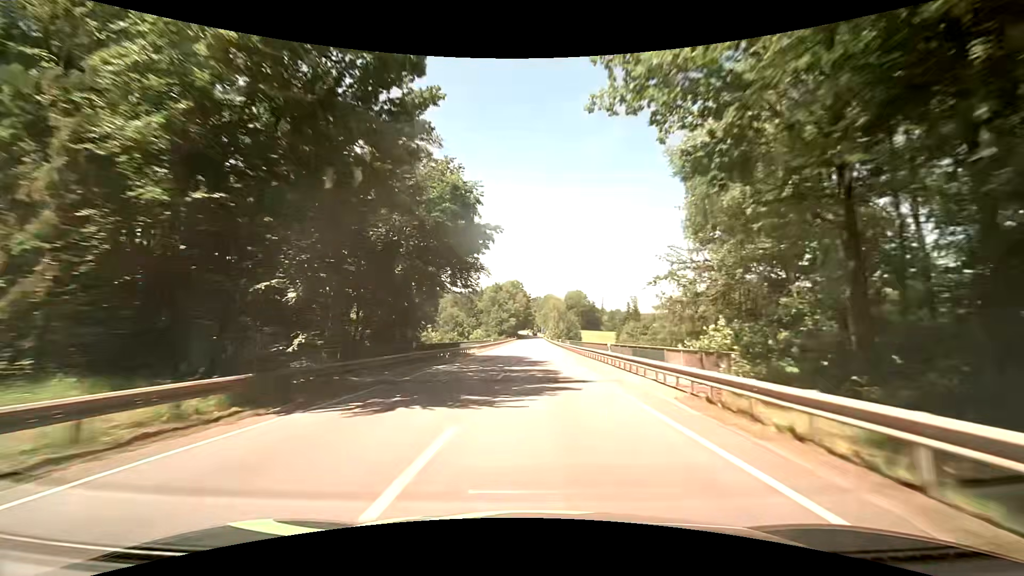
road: primary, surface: asphalt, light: Day
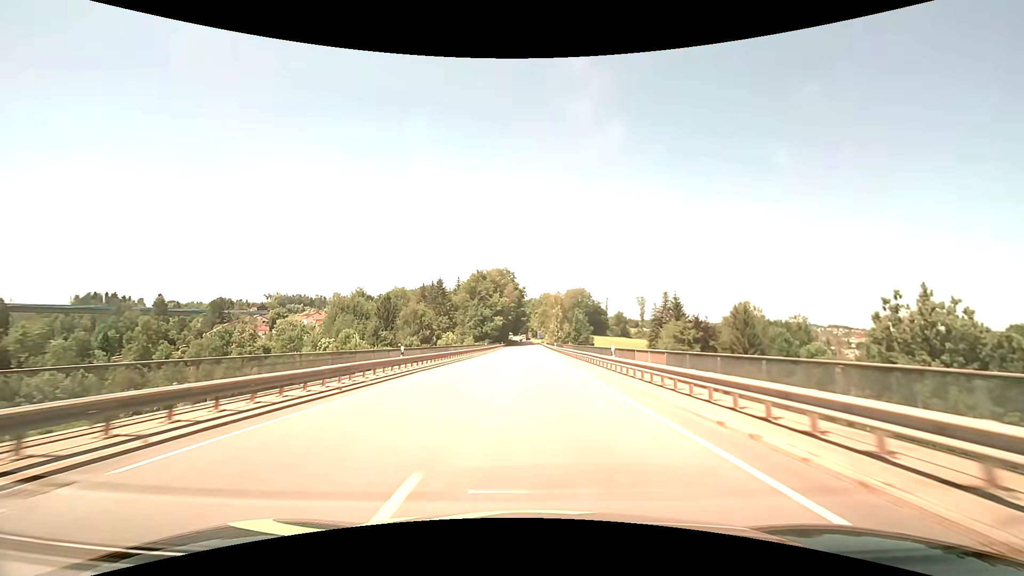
(+0.4, +50.6) m; +1°
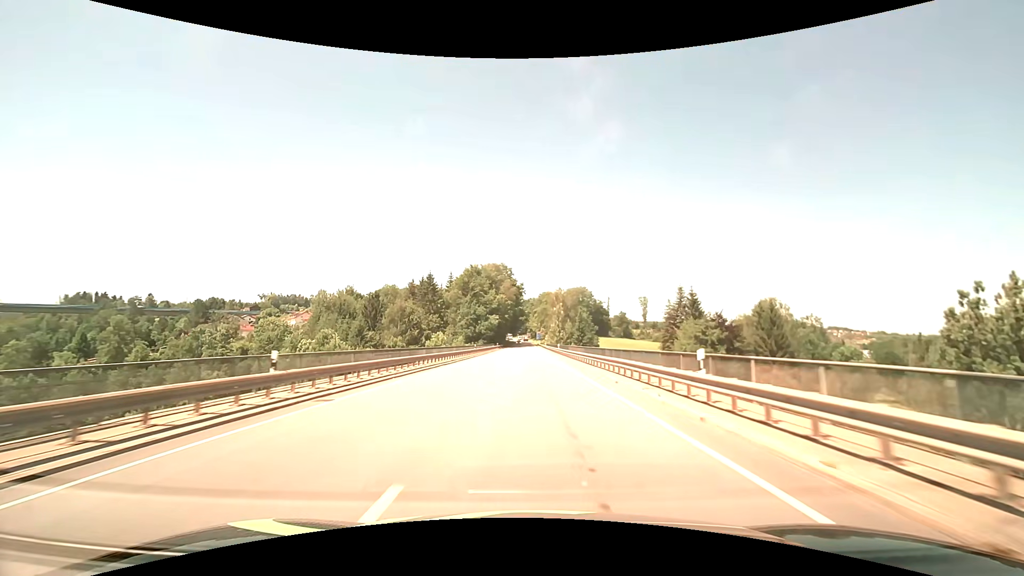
(0.0, +12.3) m; 0°
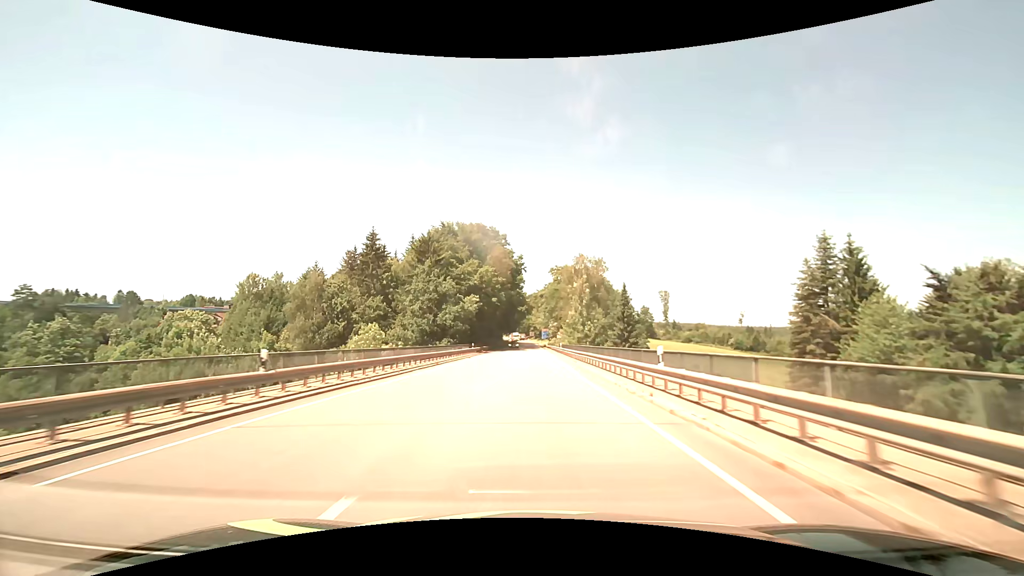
(0.0, +48.3) m; 0°
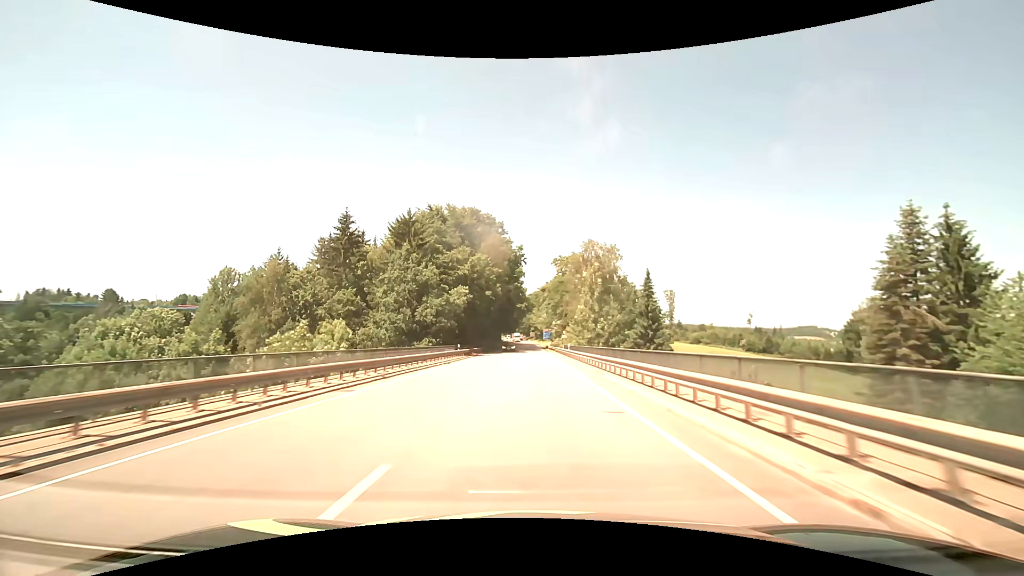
(0.0, +11.7) m; 0°
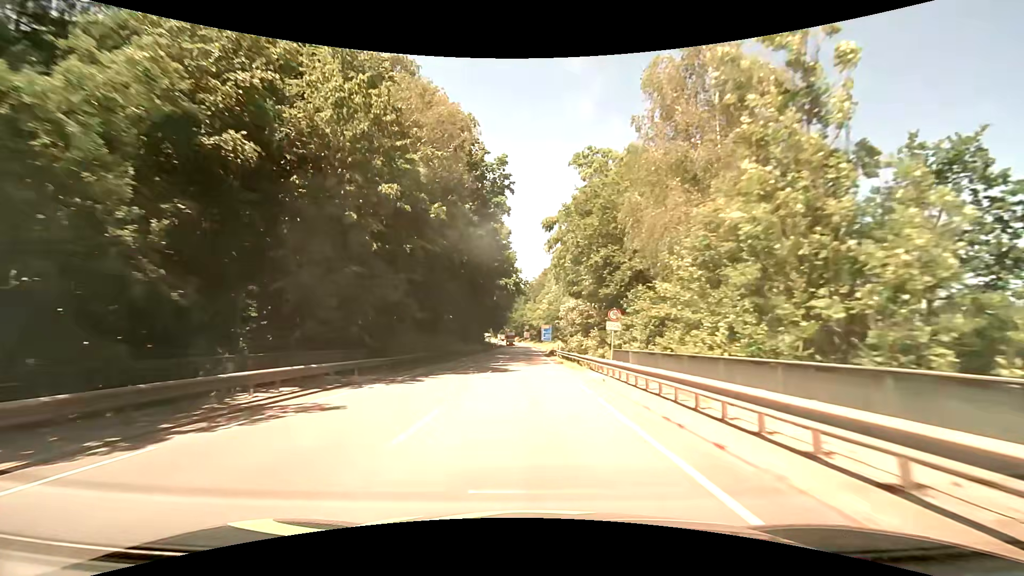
(+0.2, +45.2) m; +1°
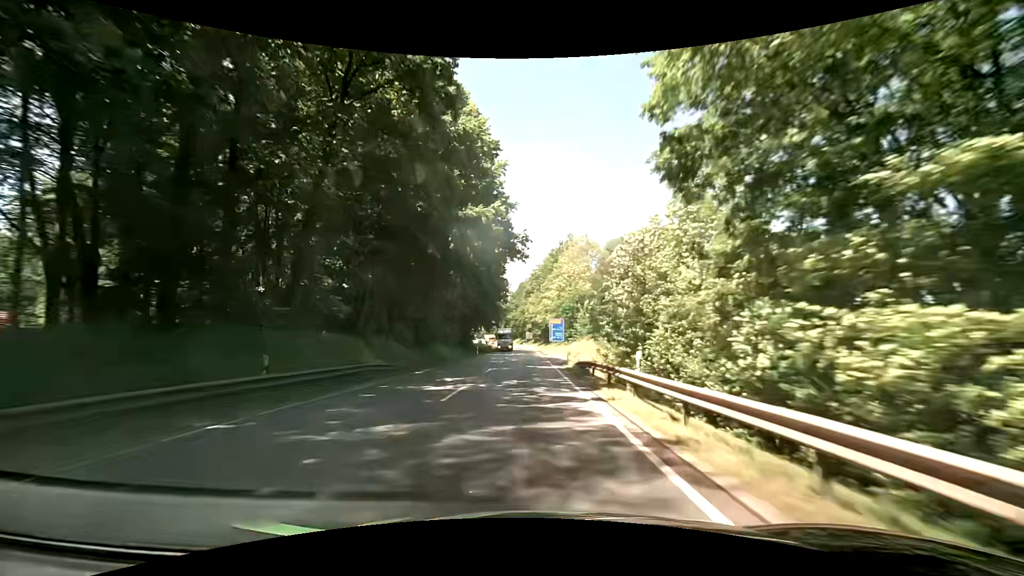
(0.0, +33.2) m; 0°
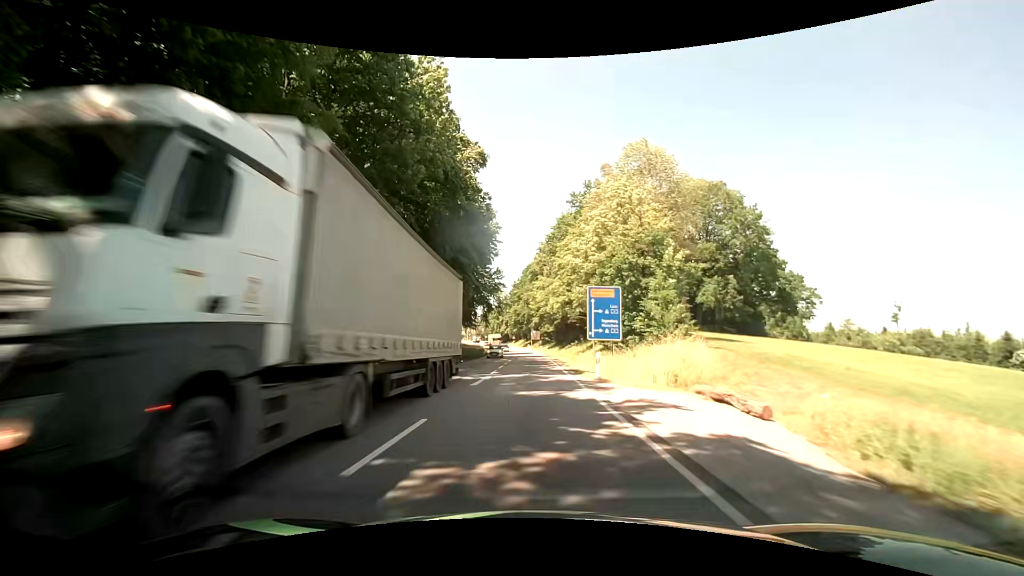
(-0.2, +42.6) m; -1°
(0, +10) (0, +20) (0, +30) (0, +40) (0, +50) (0, +60) (0, +70) (0, +80) (-1, +90) (-1, +100) m
